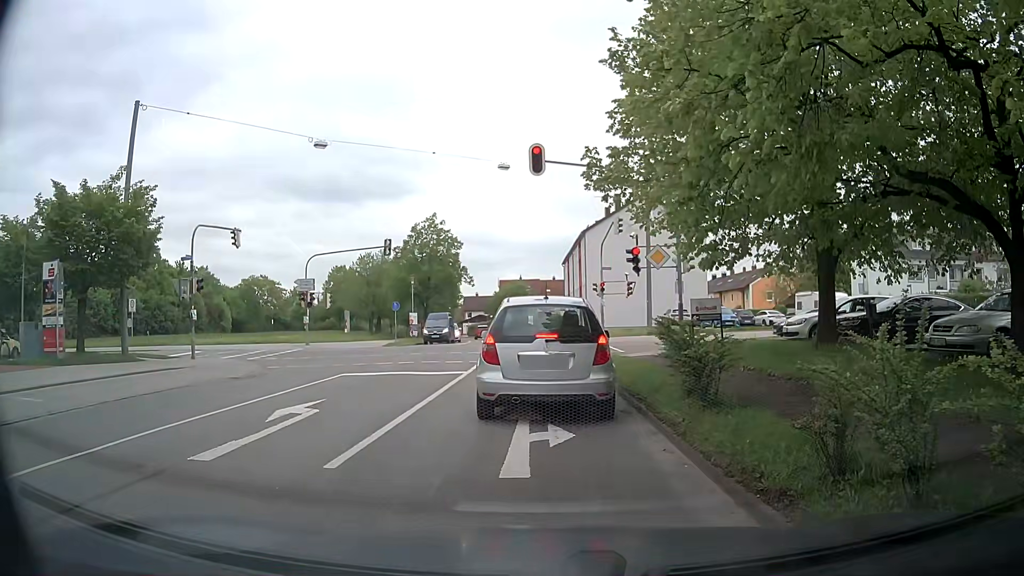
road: tertiary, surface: asphalt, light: Day
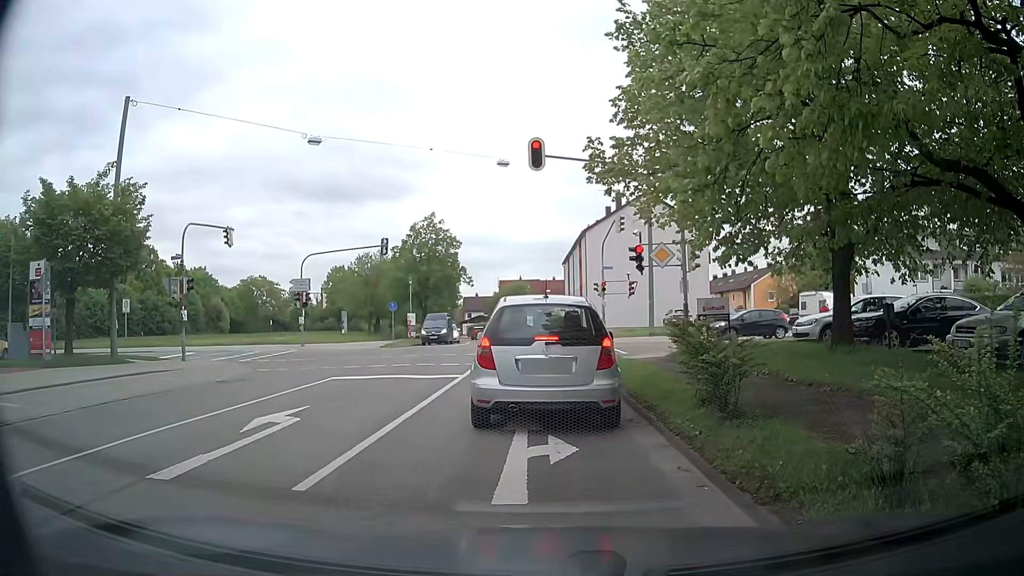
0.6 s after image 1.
(0.0, +0.7) m; 0°
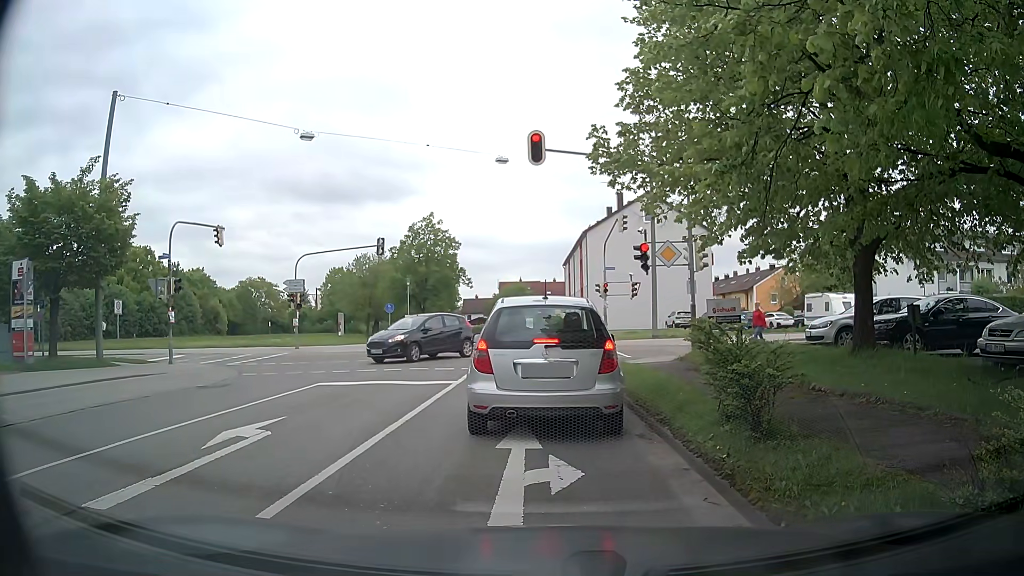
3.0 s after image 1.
(0.0, +1.0) m; 0°
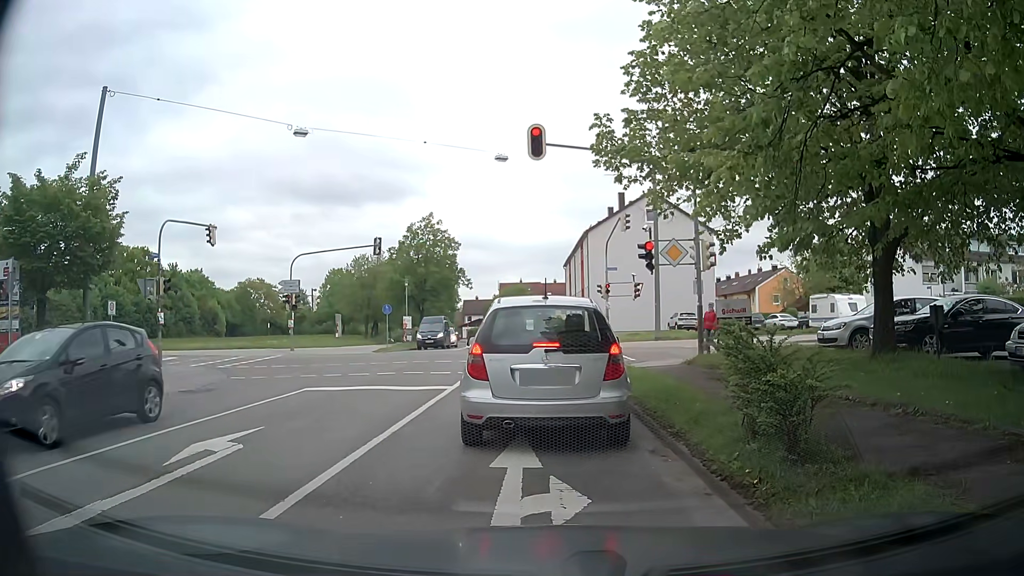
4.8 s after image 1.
(0.0, +0.9) m; 0°
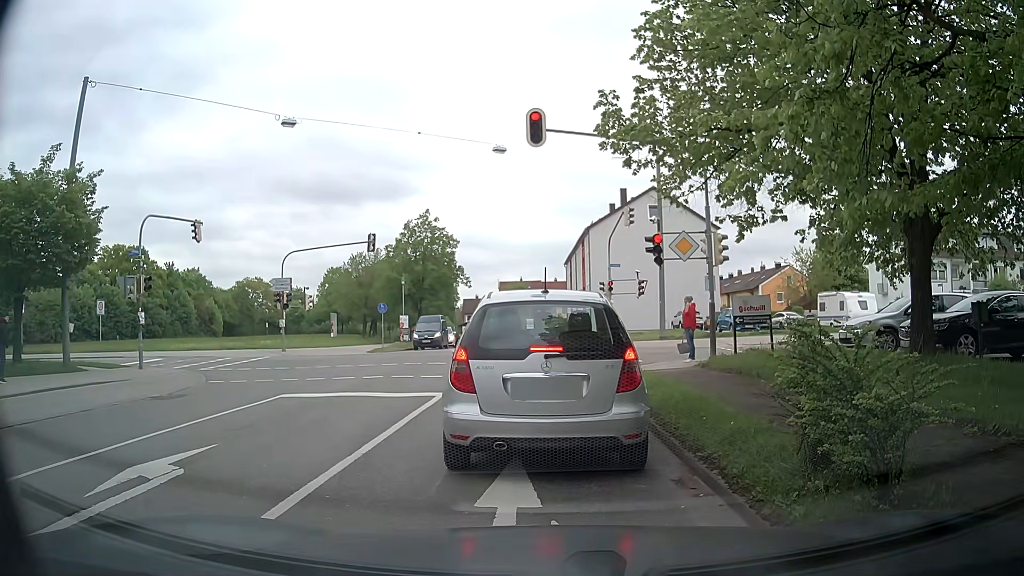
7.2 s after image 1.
(0.0, +1.4) m; 0°
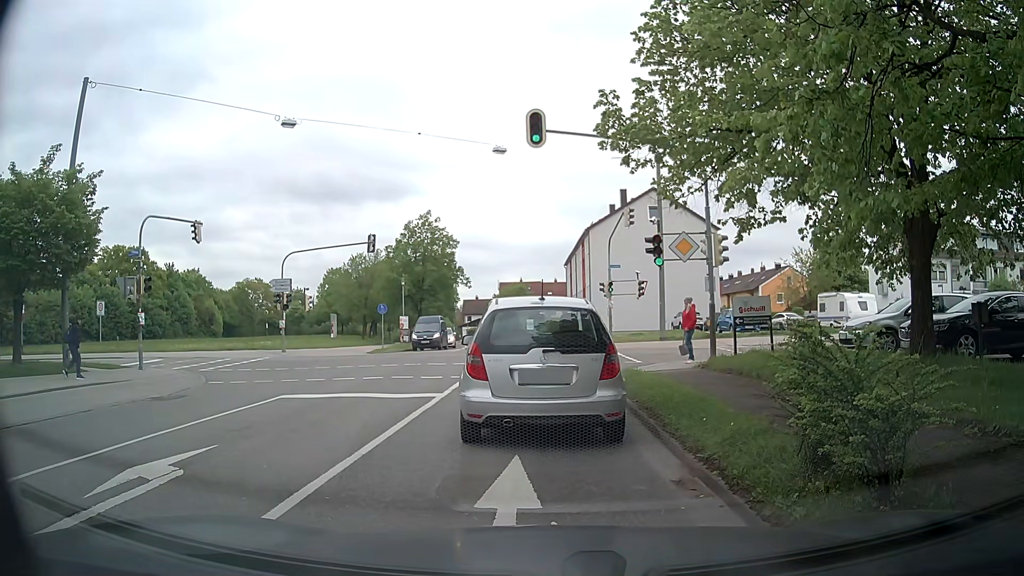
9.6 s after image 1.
(0.0, +0.1) m; 0°
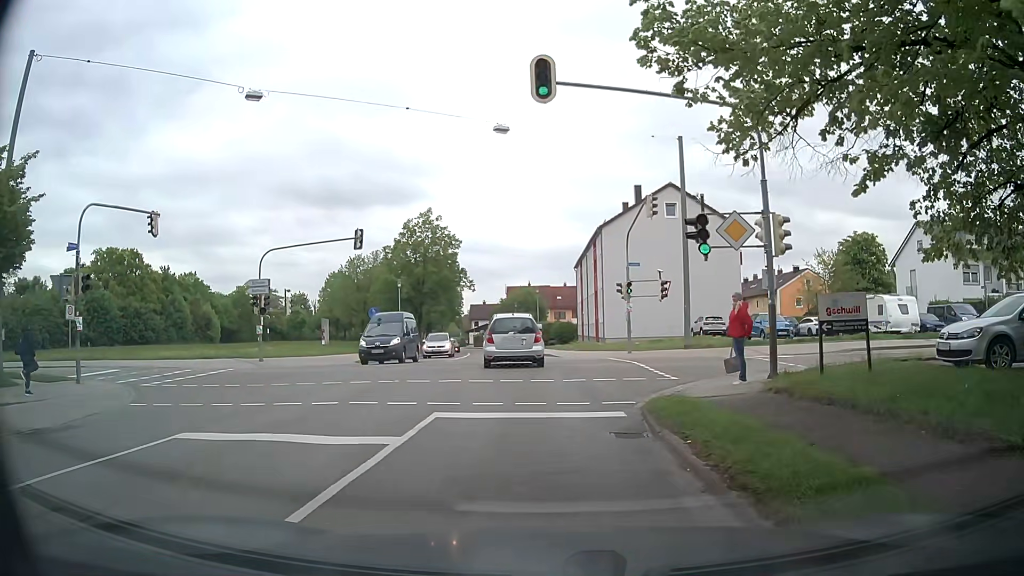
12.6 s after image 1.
(0.0, +4.5) m; -1°
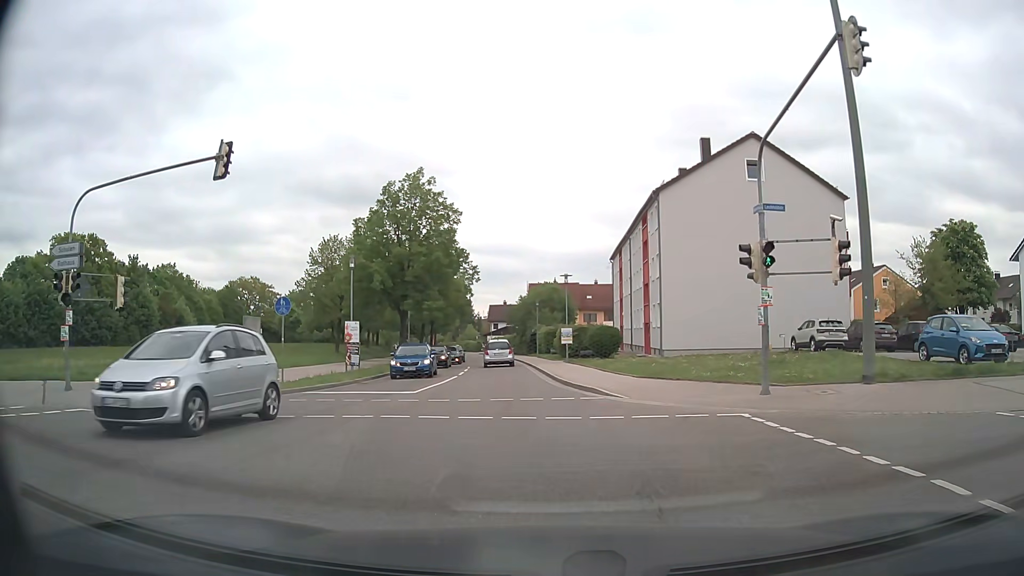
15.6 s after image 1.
(-0.4, +16.9) m; -2°
(0, +10) (-1, +20) (-2, +30) (-3, +40) (-4, +50) (-5, +60) (-6, +70) (-7, +80) (-9, +90) (-10, +99) m
